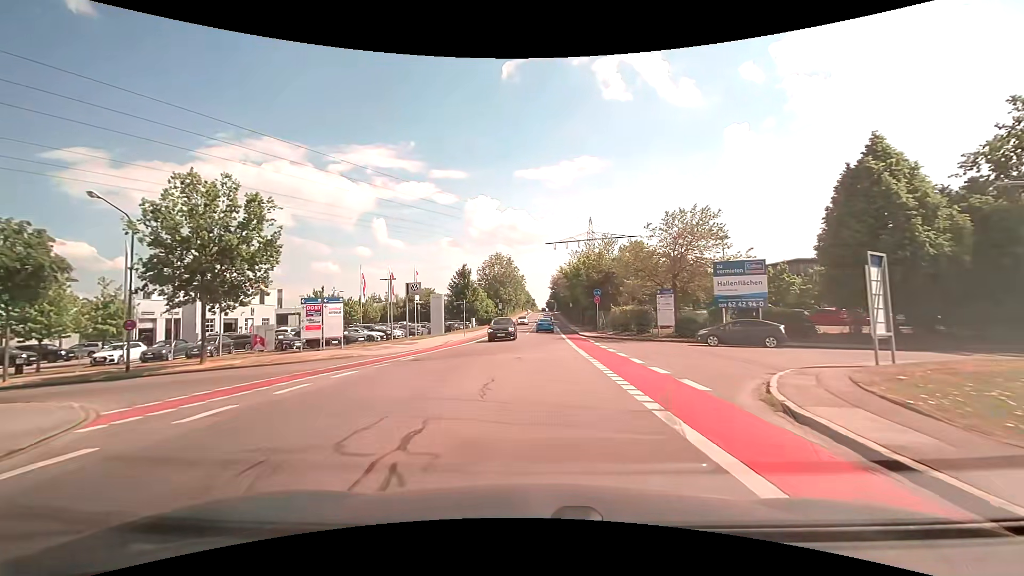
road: tertiary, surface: asphalt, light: Day
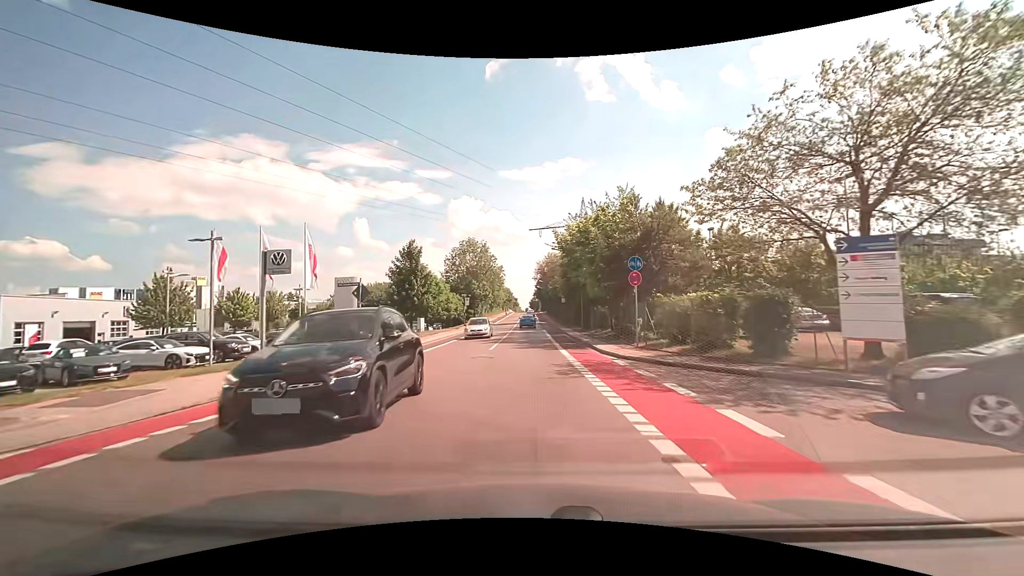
(+0.4, +22.2) m; +2°
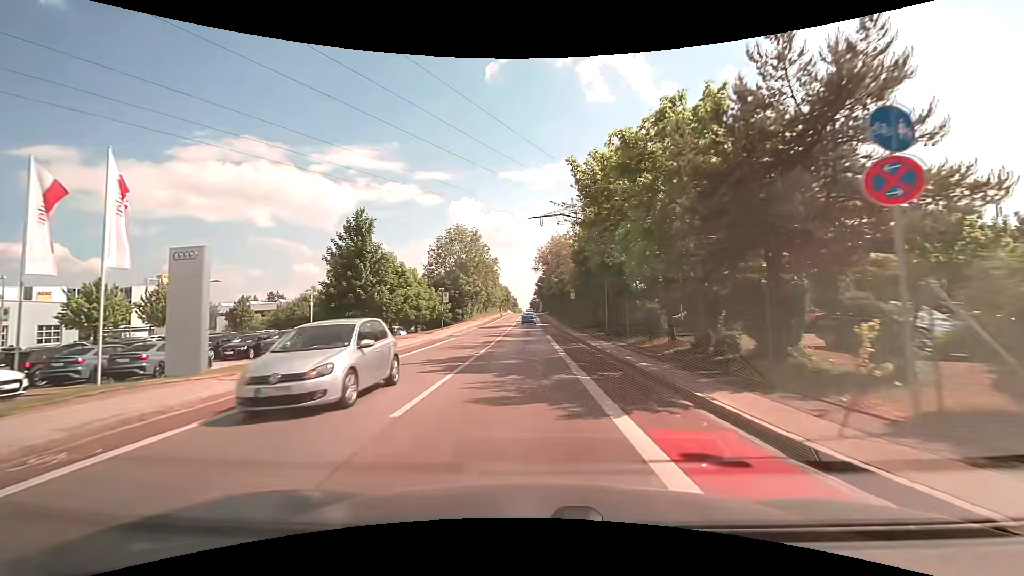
(0.0, +14.9) m; 0°
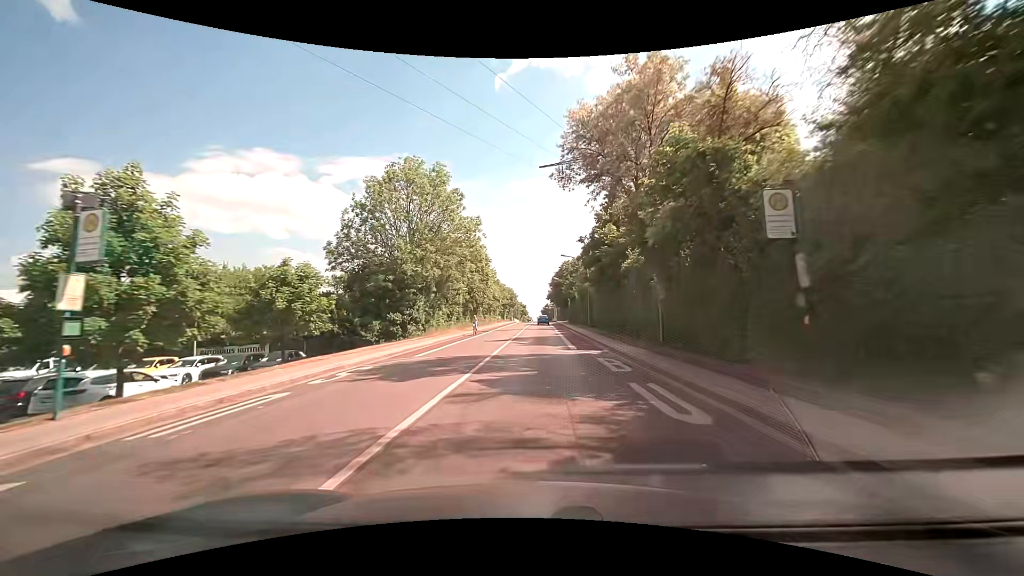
(-0.5, +38.5) m; -1°
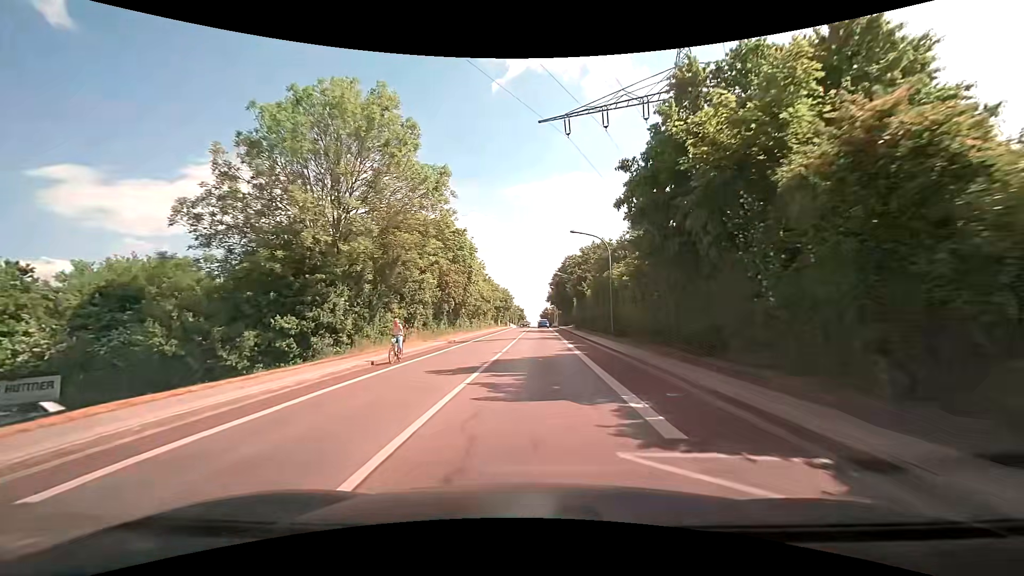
(-0.1, +15.3) m; 0°
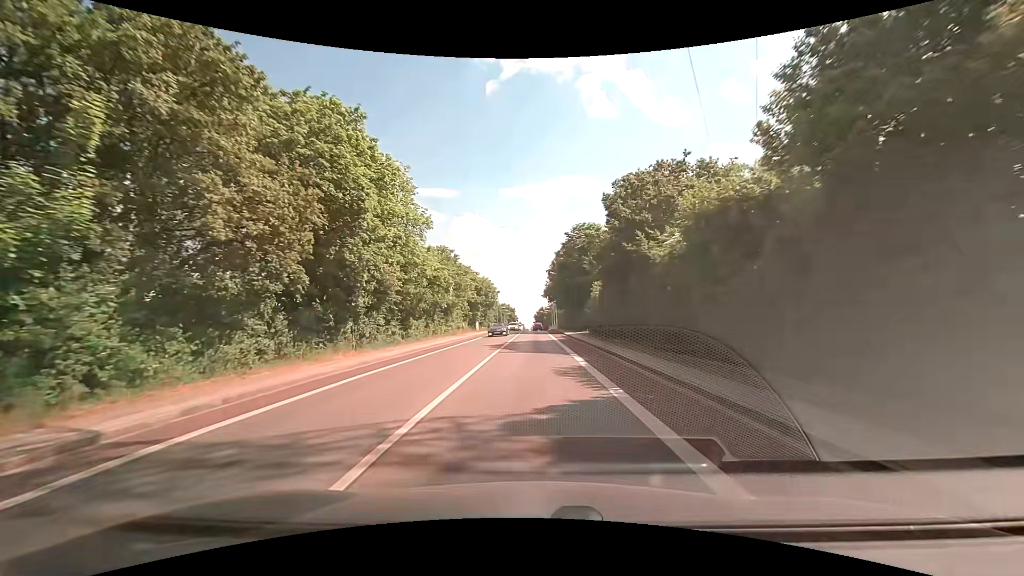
(+0.2, +30.0) m; +1°
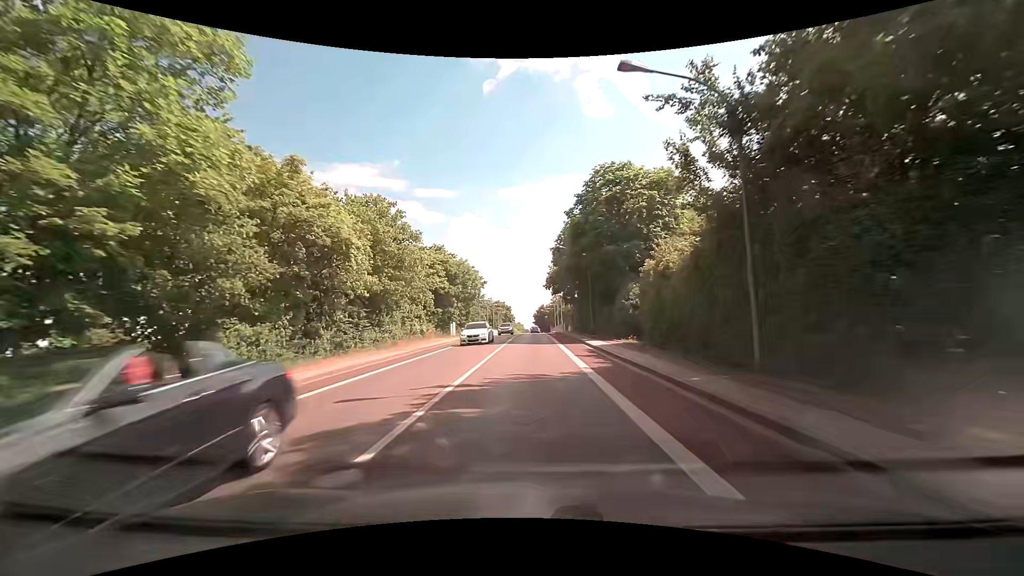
(-0.1, +22.2) m; -1°
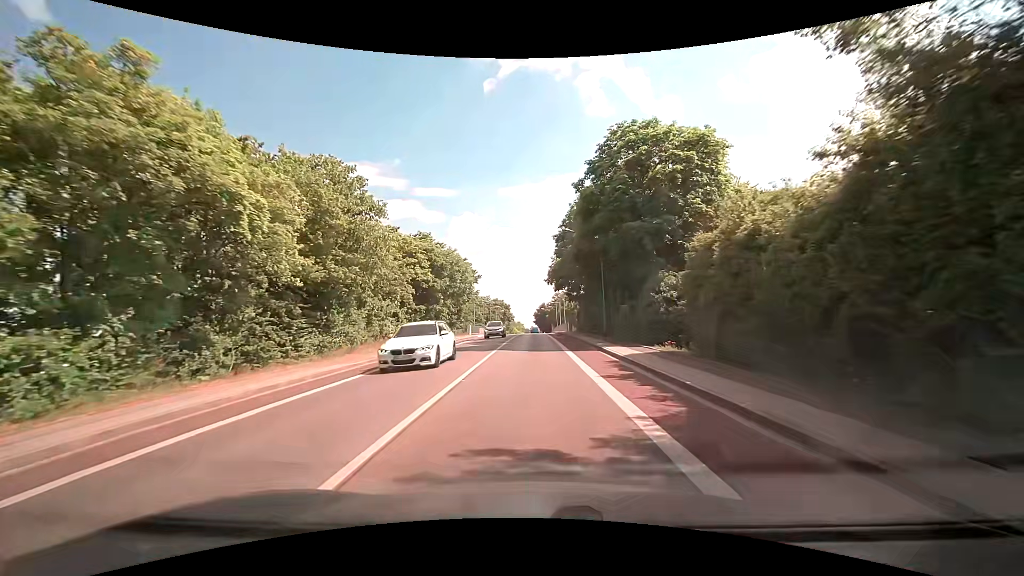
(+0.1, +7.4) m; +1°
